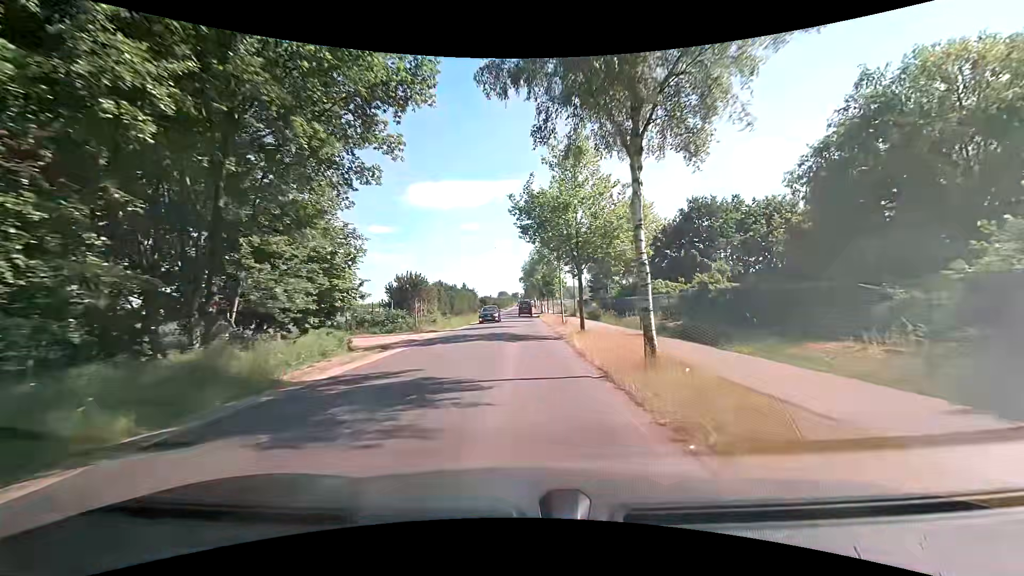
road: tertiary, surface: asphalt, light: Day
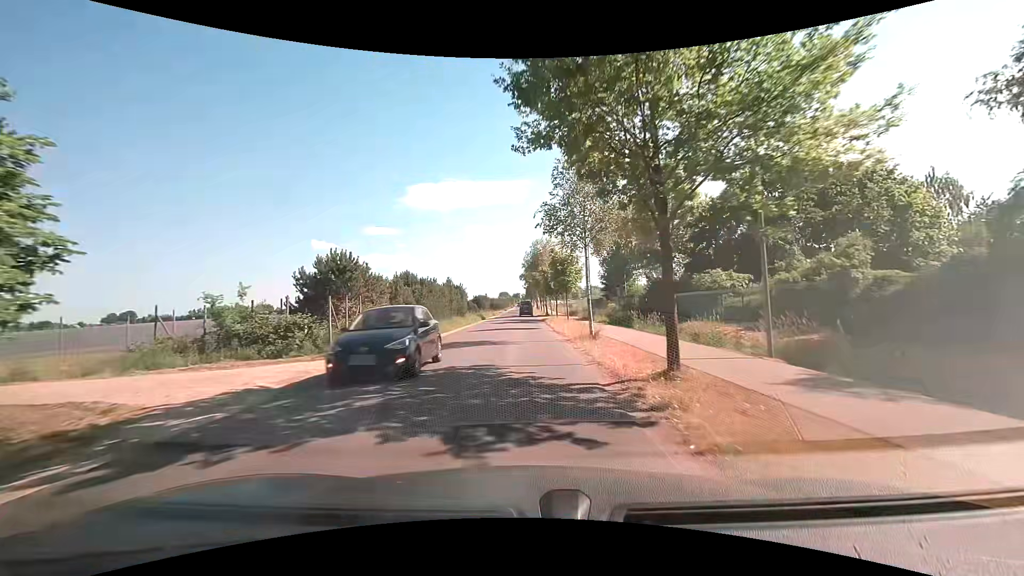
(0.0, +14.3) m; 0°
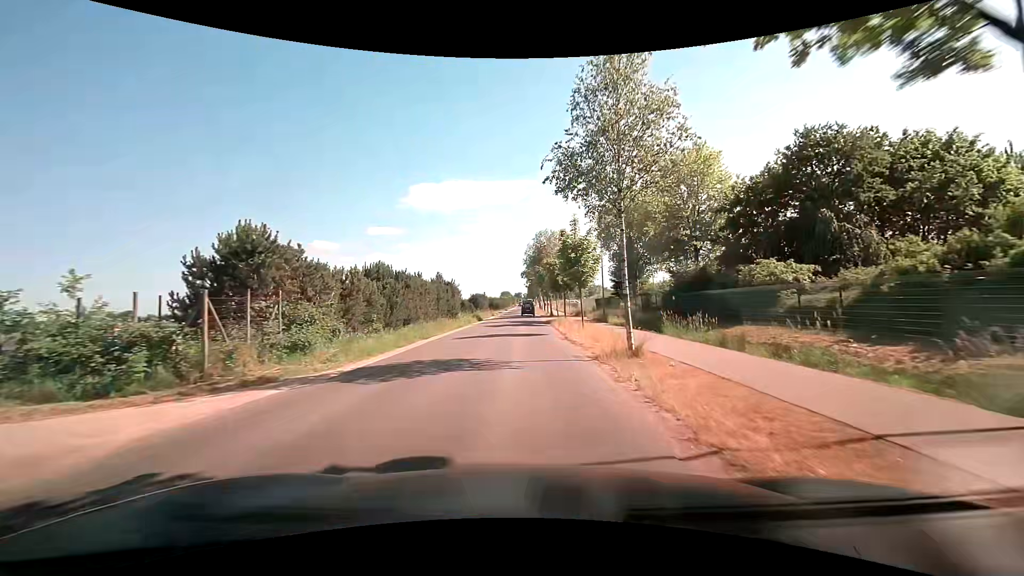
(0.0, +7.1) m; -1°
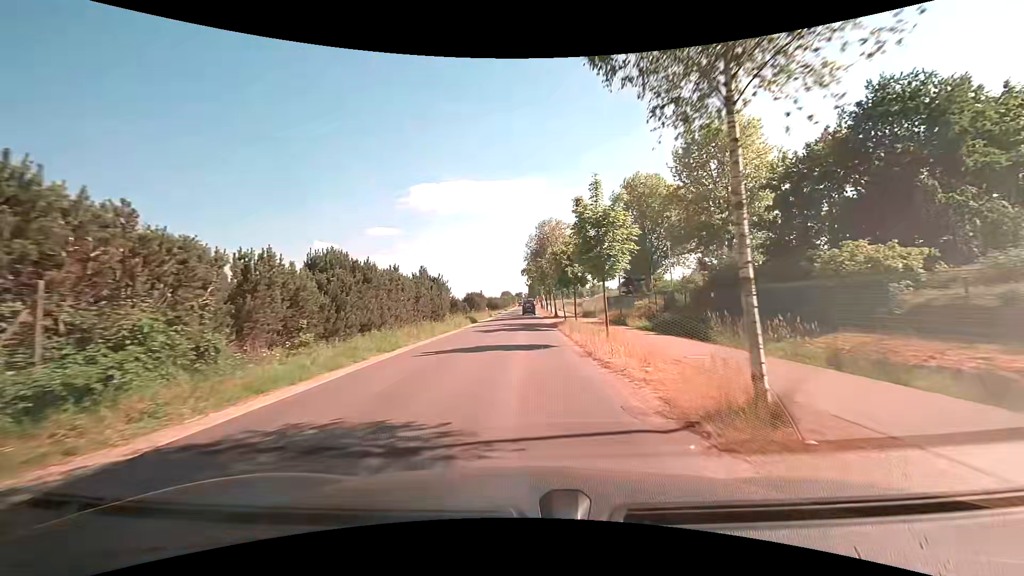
(+0.1, +7.0) m; +1°
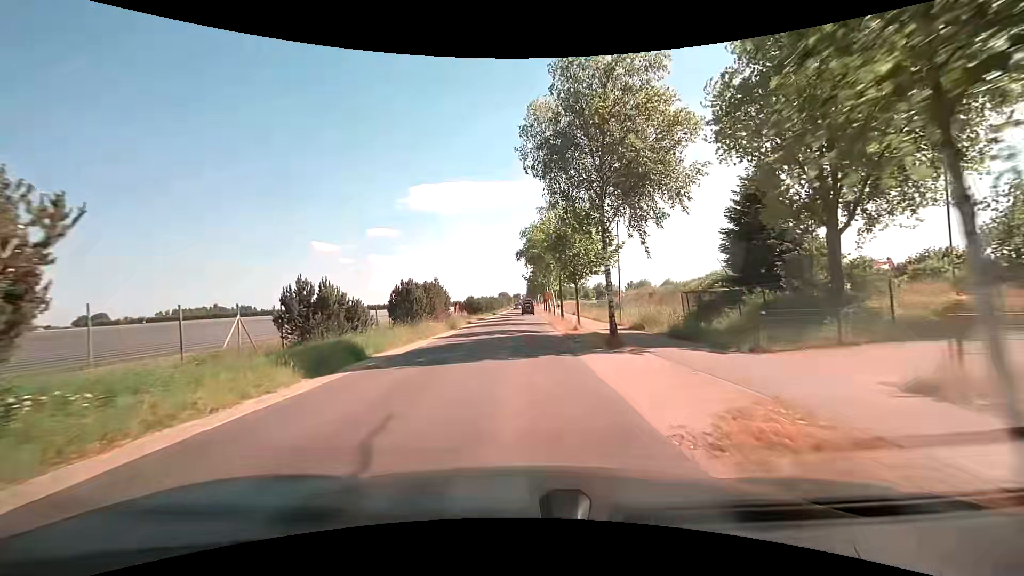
(-0.1, +34.5) m; 0°
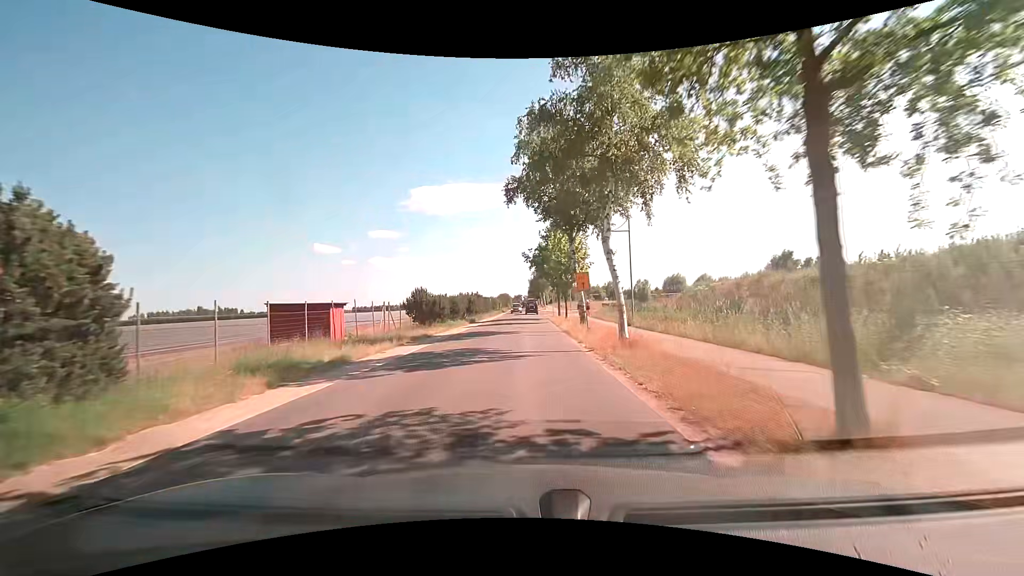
(+0.1, +35.0) m; 0°
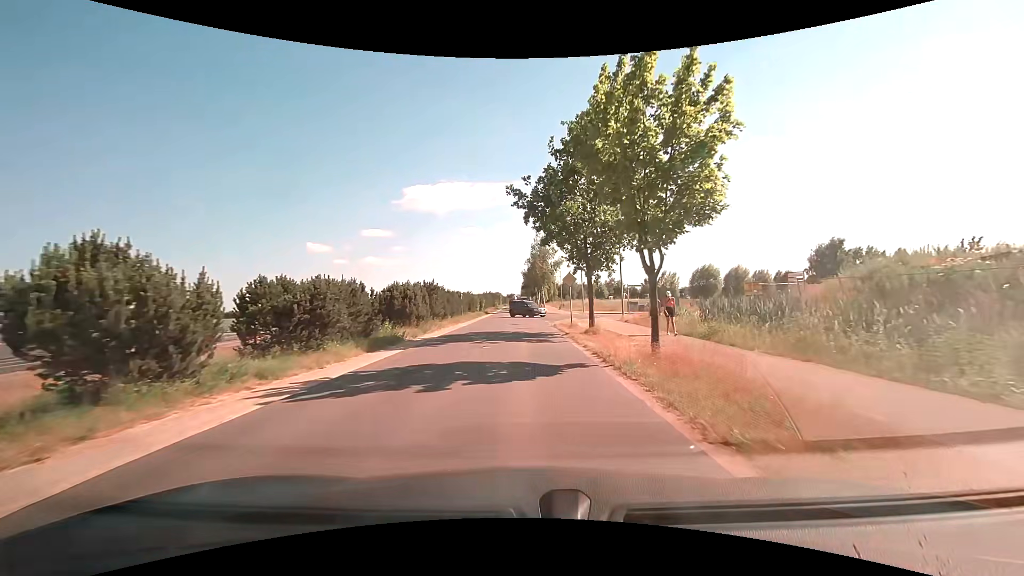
(+0.1, +27.7) m; +1°
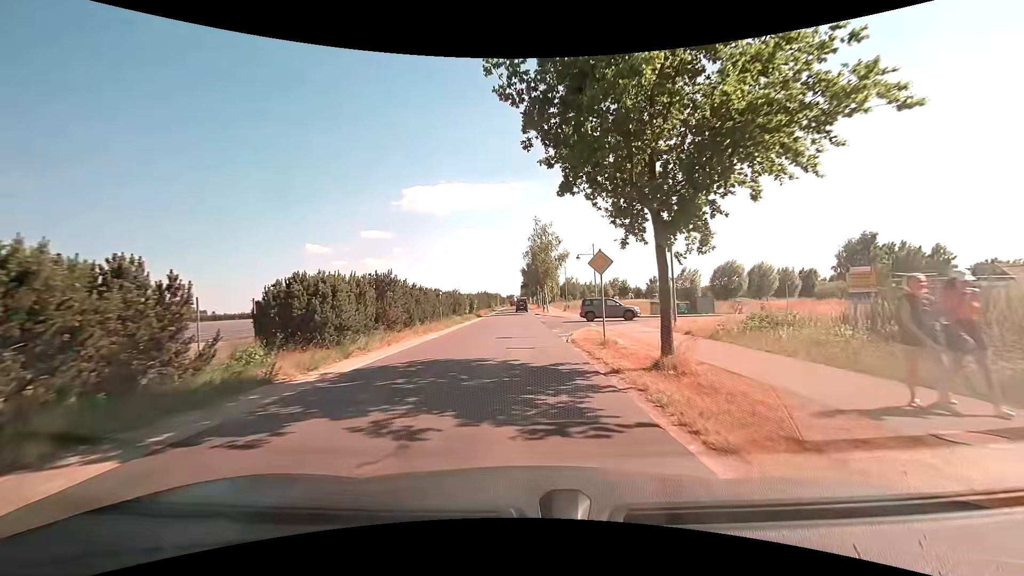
(+0.1, +11.7) m; 0°
(0, +10) (0, +20) (+1, +30) (+8, +37) (+17, +39) (+27, +40) (+37, +42) (+47, +44) (+57, +47) (+66, +49) m
